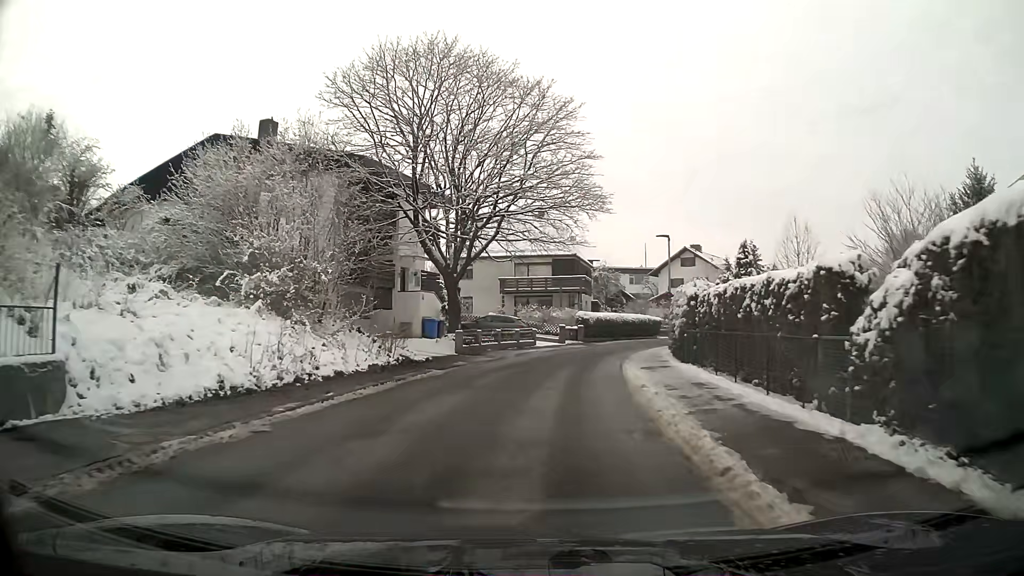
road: residential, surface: asphalt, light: Day
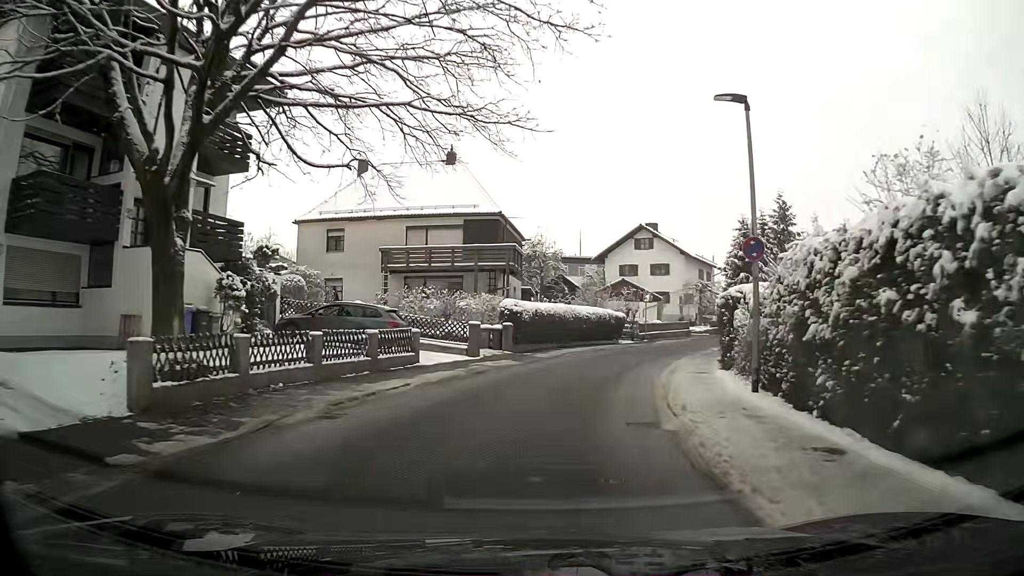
(+1.1, +19.3) m; +7°
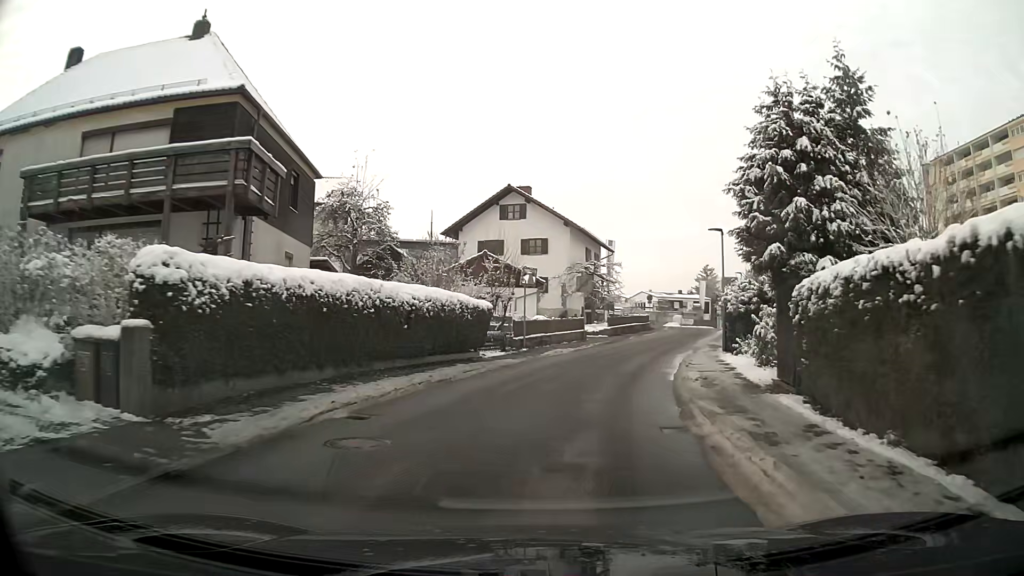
(+1.9, +18.7) m; +13°
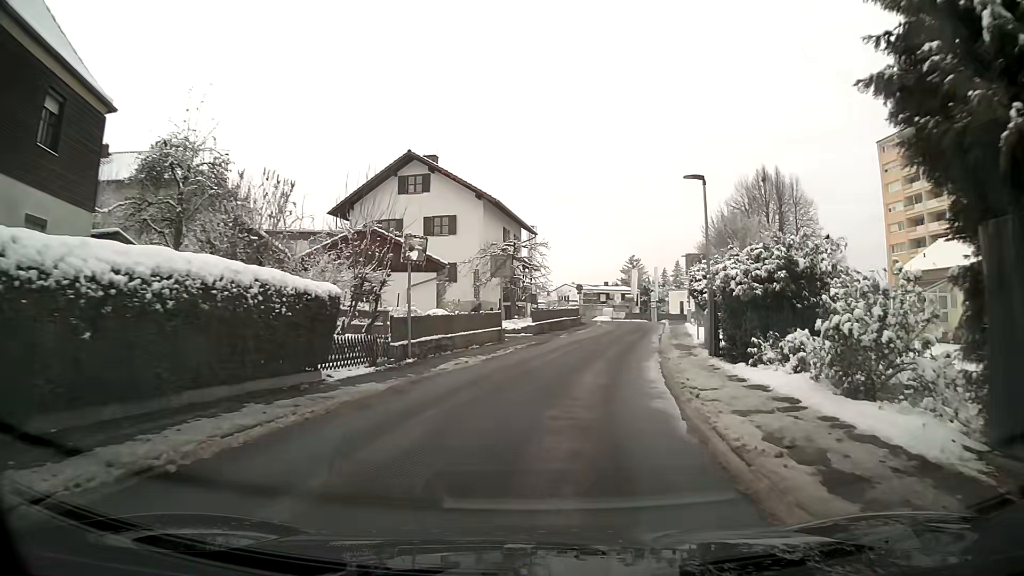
(+0.6, +9.3) m; +7°
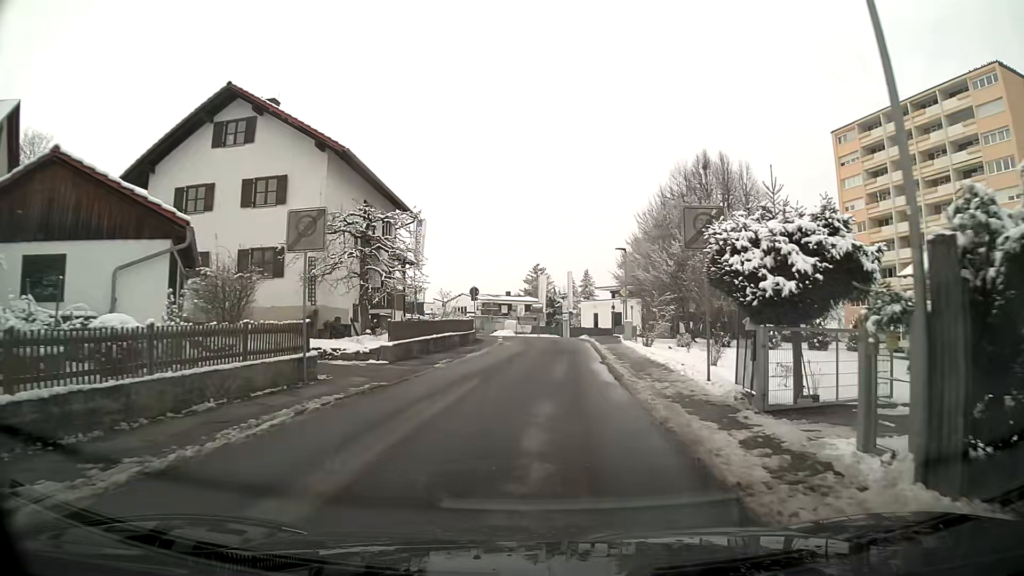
(+1.0, +14.3) m; +8°
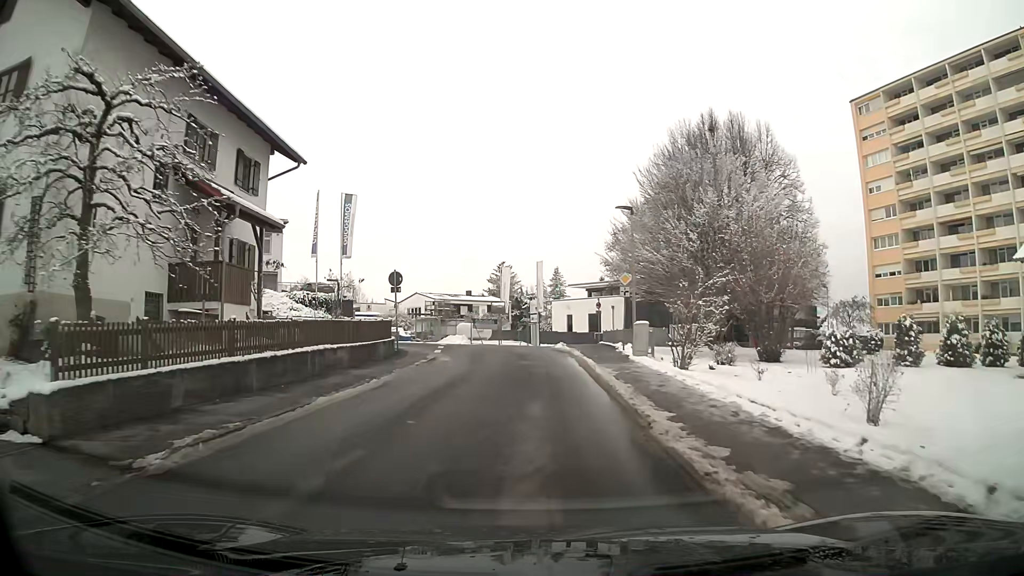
(+0.4, +14.3) m; +2°
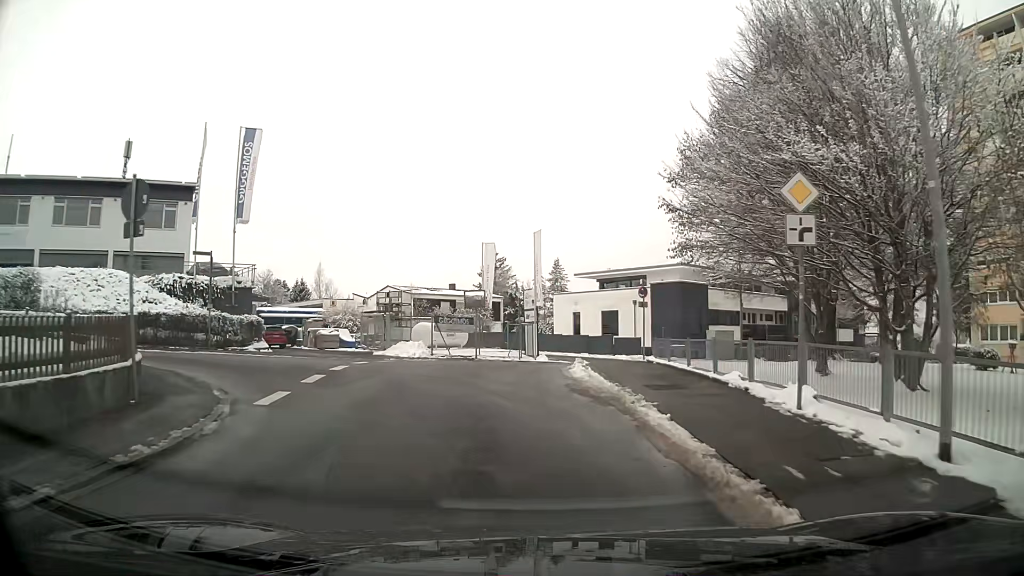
(+0.1, +18.2) m; 0°
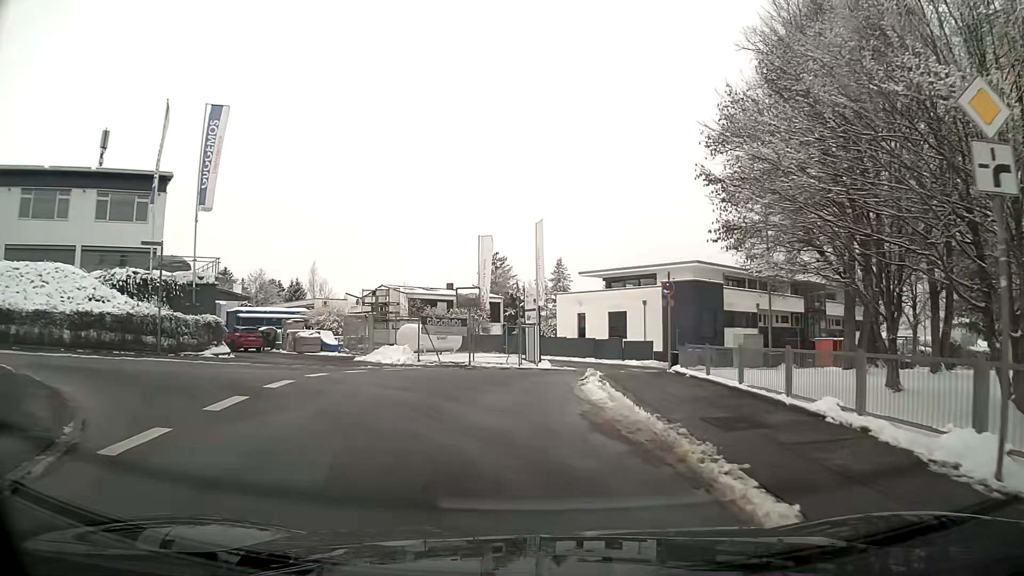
(0.0, +4.2) m; 0°
